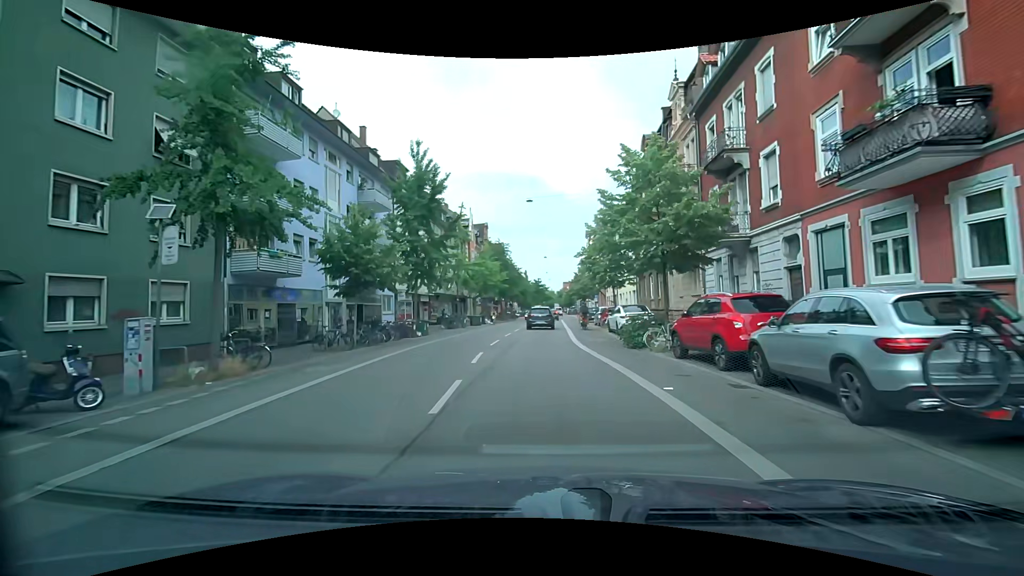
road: secondary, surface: asphalt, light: Day
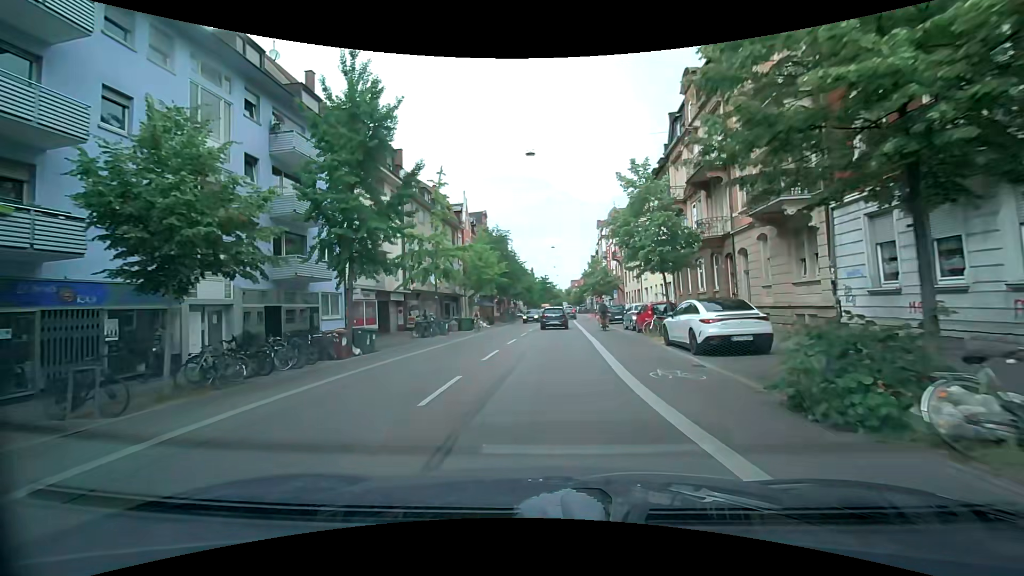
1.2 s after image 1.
(-0.1, +11.5) m; -1°
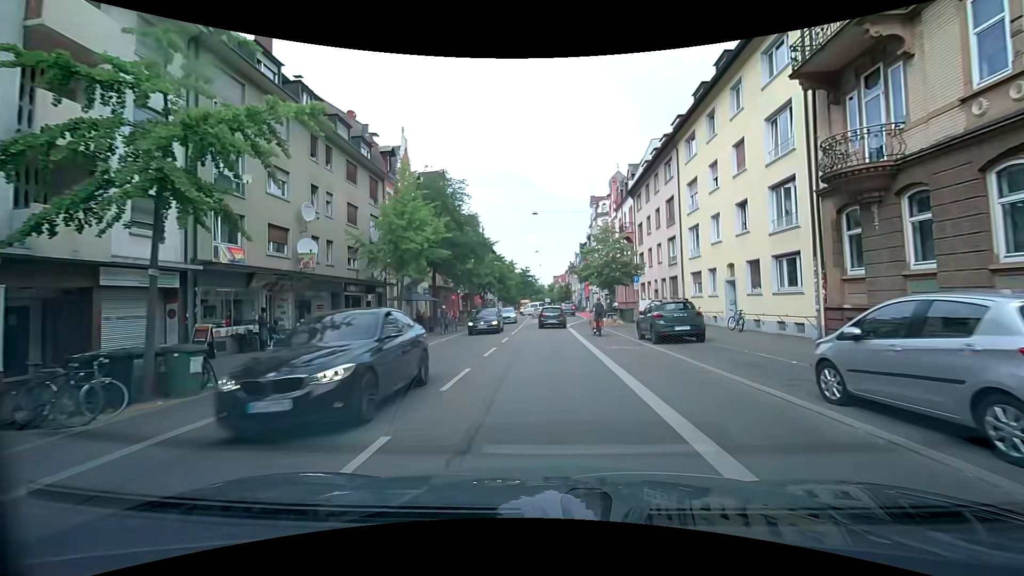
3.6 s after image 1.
(+0.2, +22.4) m; +1°
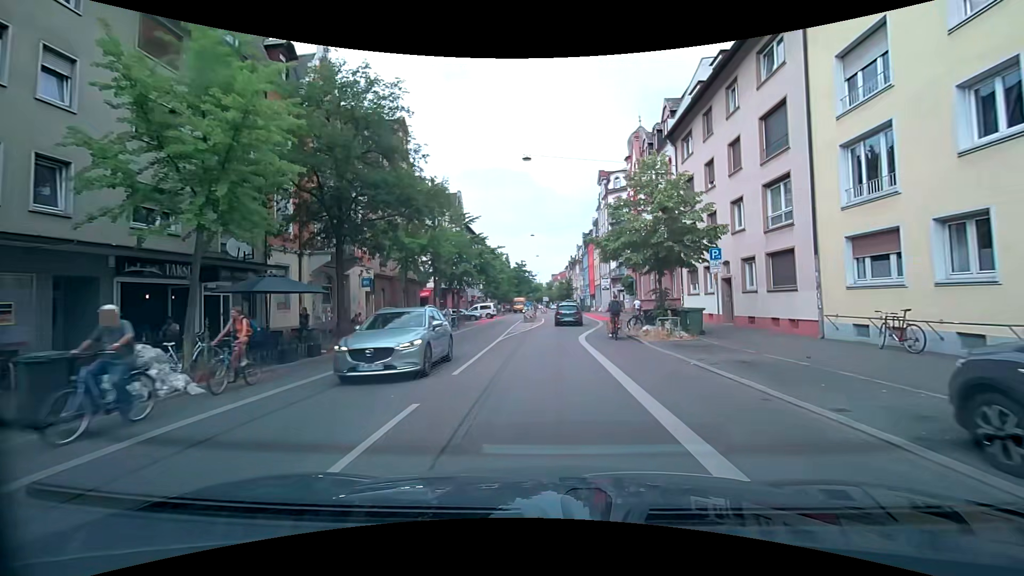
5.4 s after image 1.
(+0.2, +16.1) m; 0°
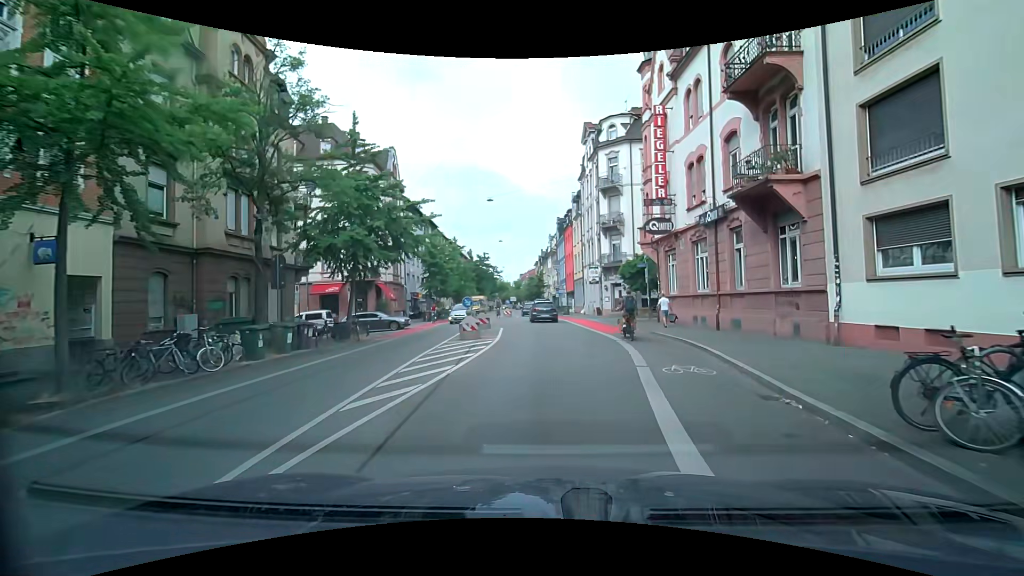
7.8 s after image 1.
(+0.3, +19.5) m; +4°
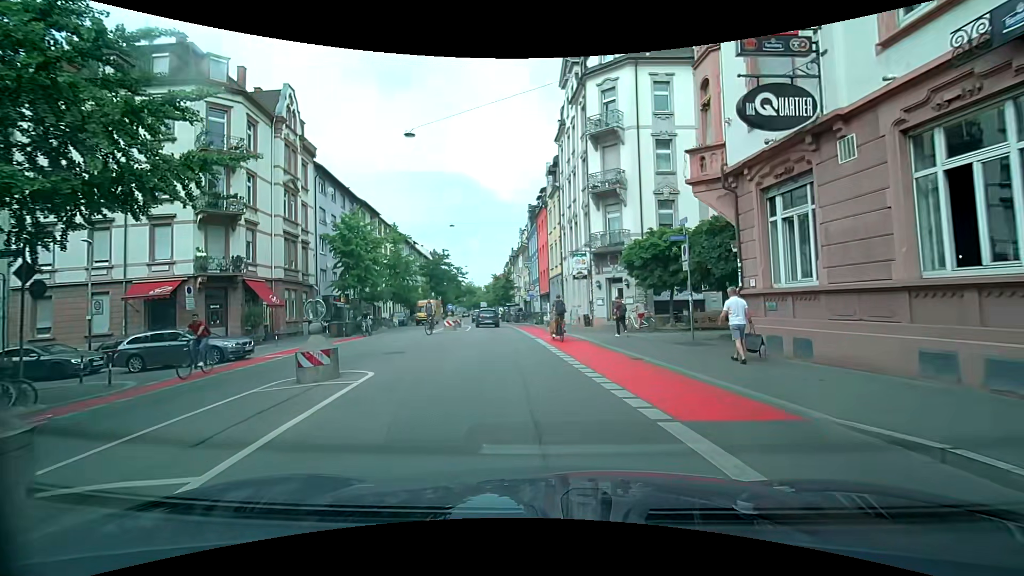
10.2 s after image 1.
(+0.5, +15.7) m; +3°
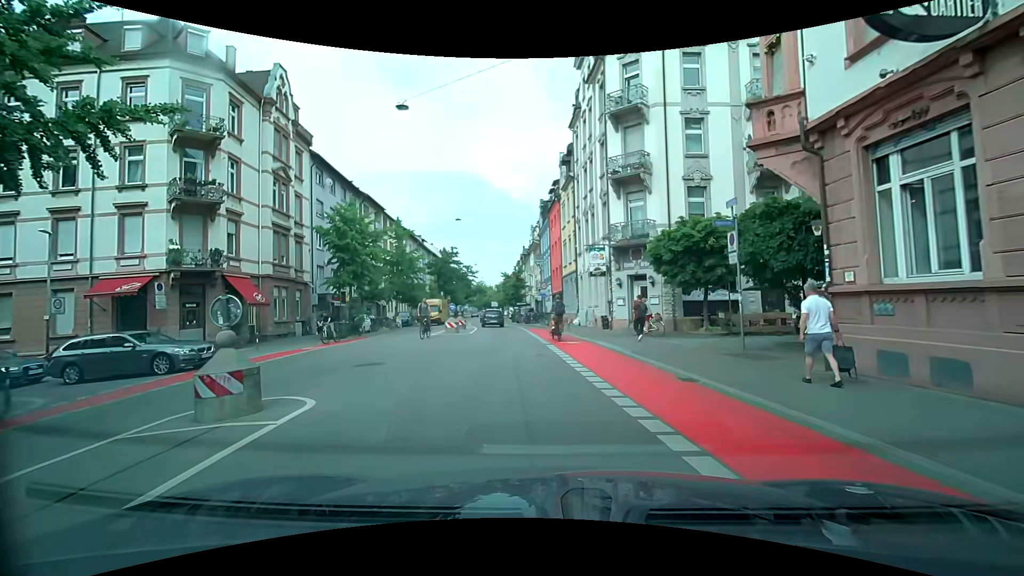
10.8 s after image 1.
(0.0, +3.2) m; 0°
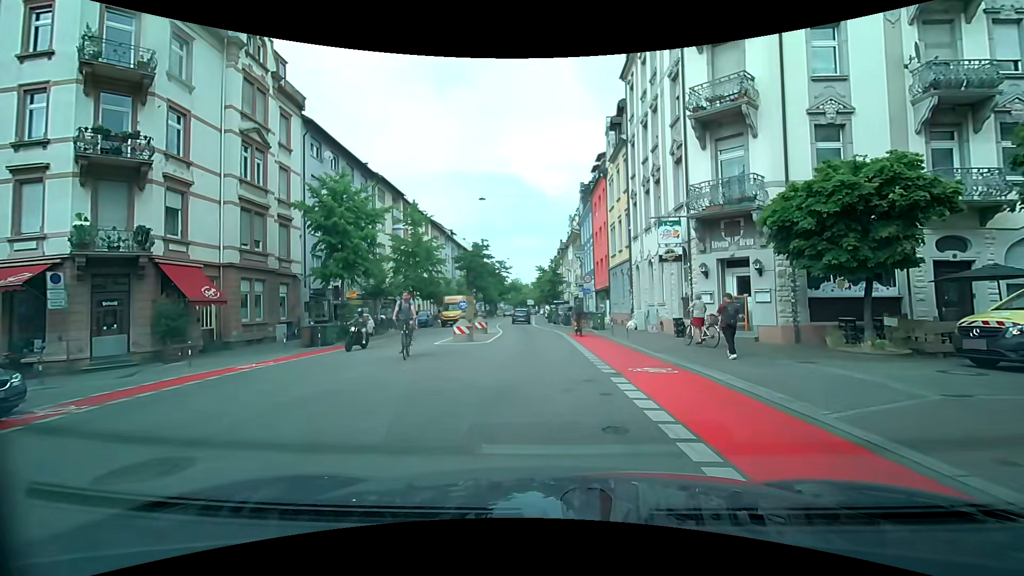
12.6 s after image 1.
(-0.4, +7.8) m; -7°
